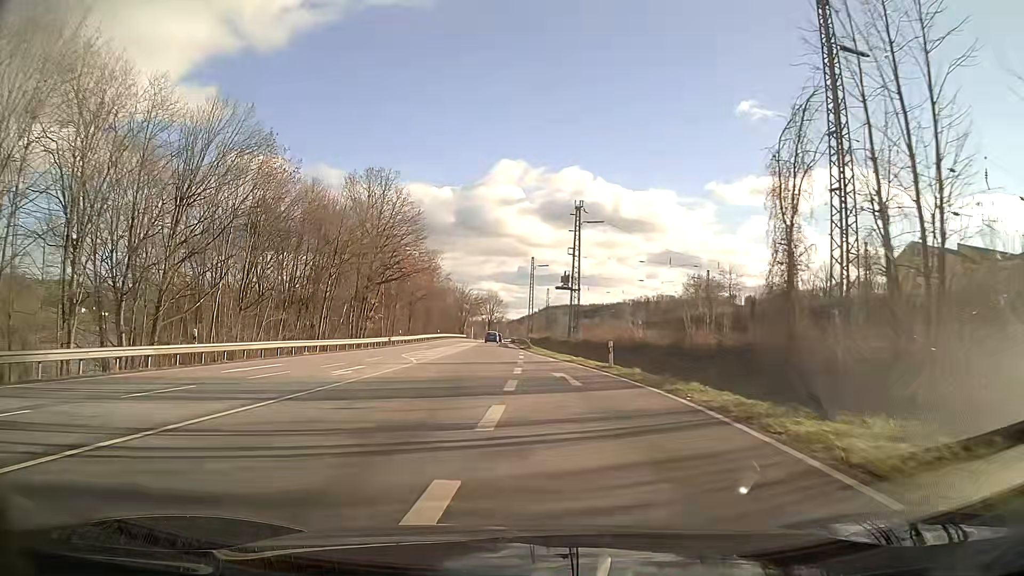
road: primary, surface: asphalt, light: Day
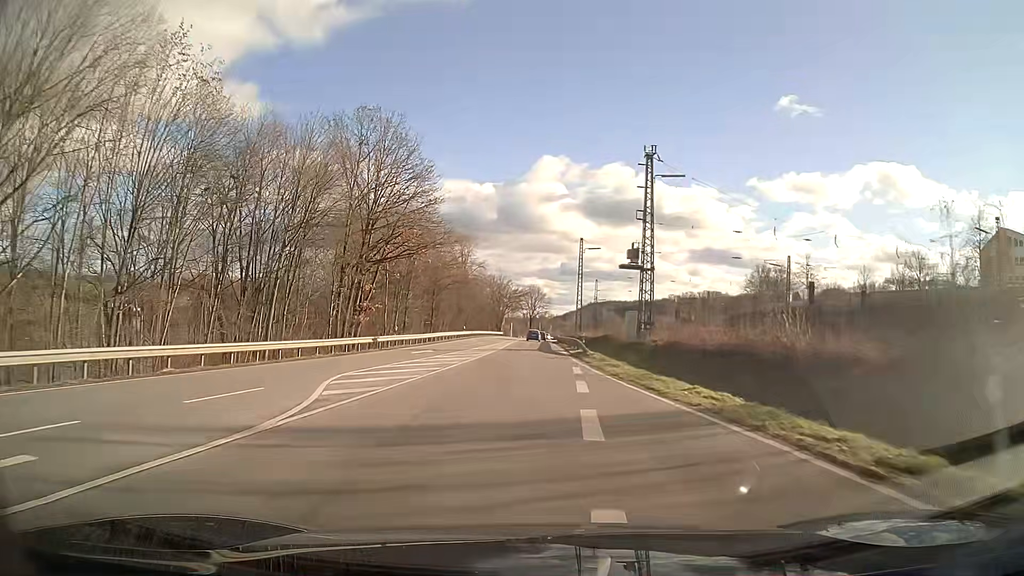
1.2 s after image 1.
(-0.6, +19.4) m; -3°
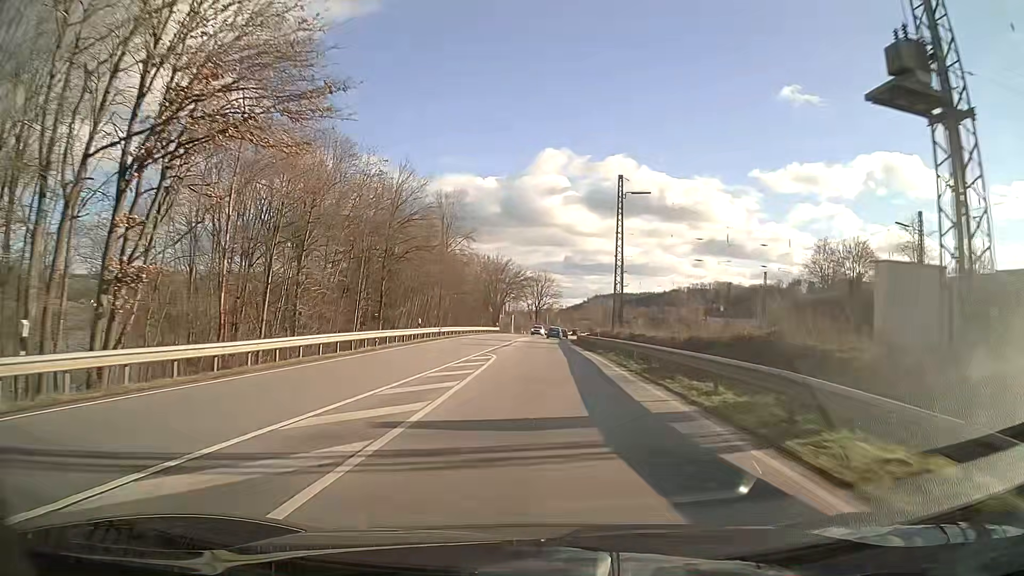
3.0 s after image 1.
(-0.1, +34.5) m; 0°
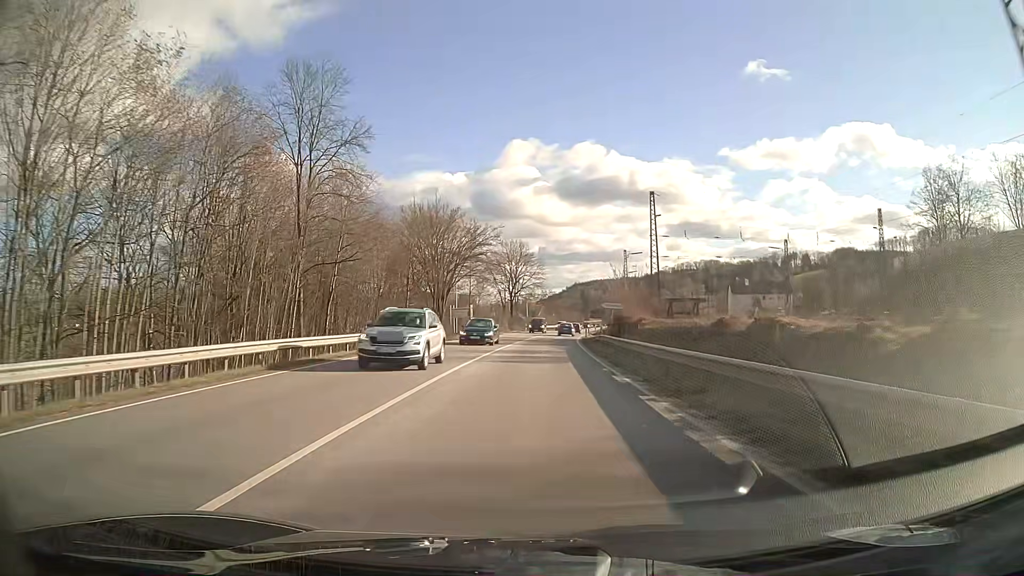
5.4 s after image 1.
(+0.9, +48.7) m; +2°
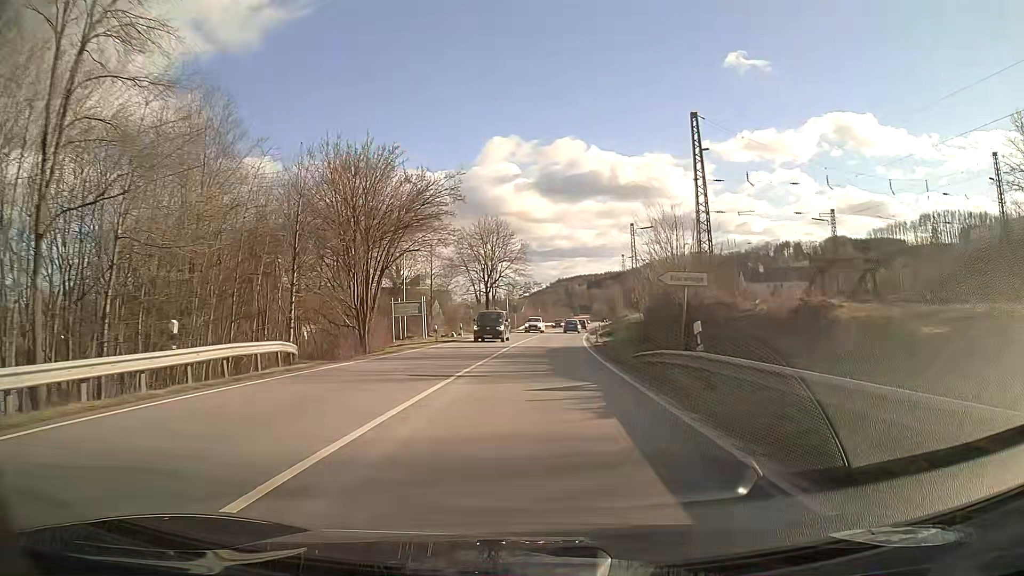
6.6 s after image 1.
(+0.3, +24.2) m; +1°
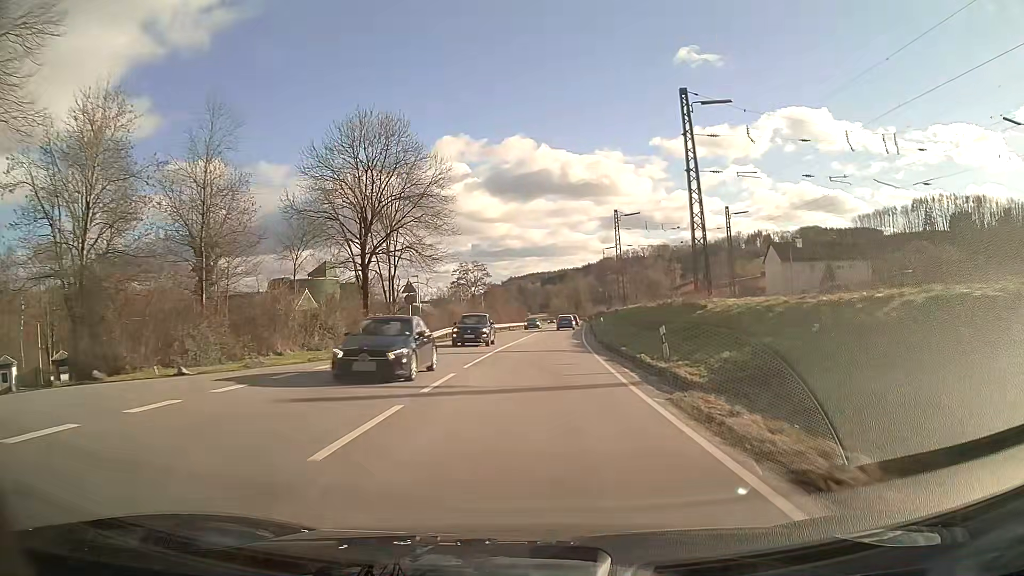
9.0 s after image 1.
(+1.7, +48.1) m; +4°
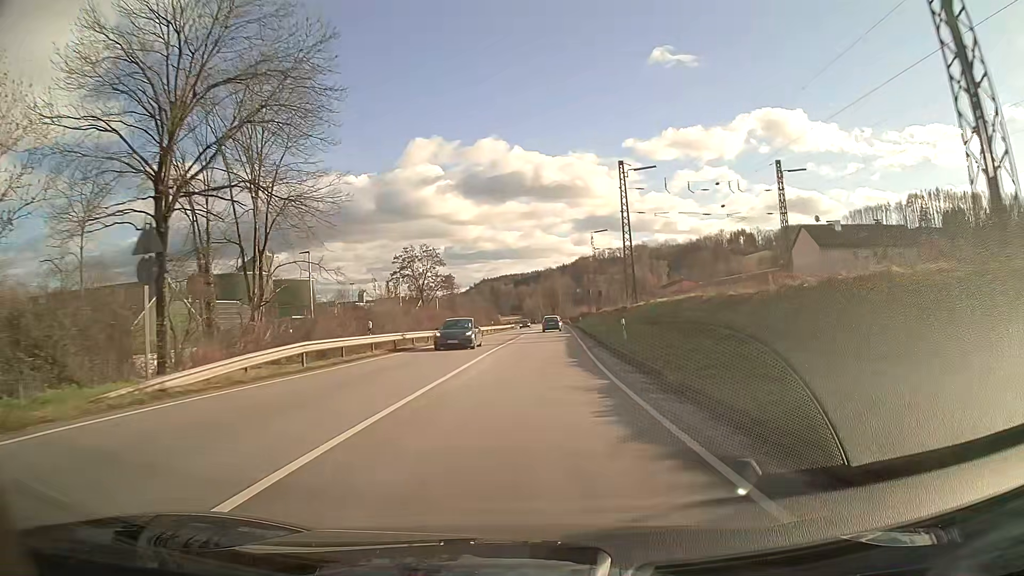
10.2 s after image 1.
(+0.4, +24.0) m; +2°
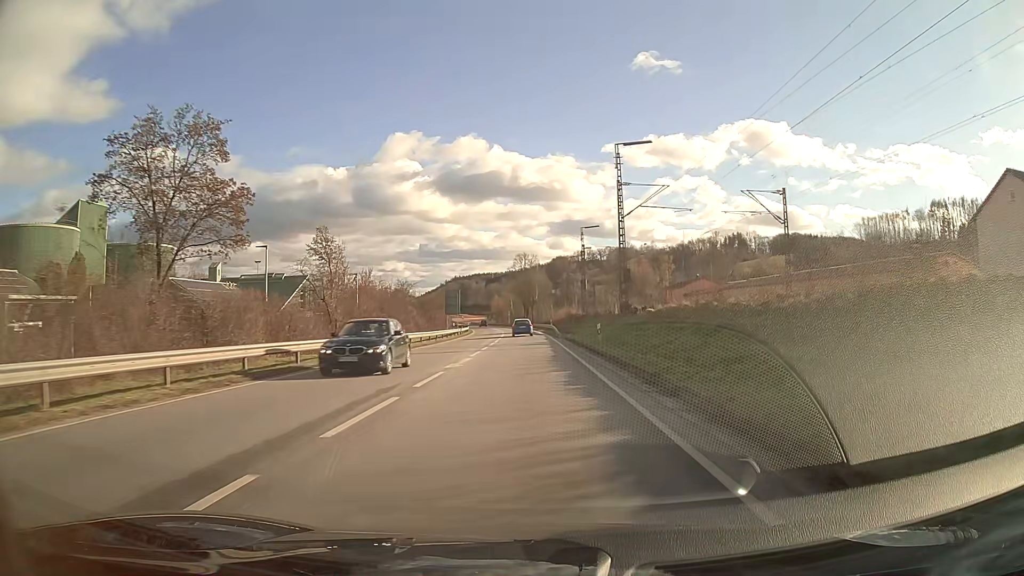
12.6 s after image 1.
(+1.0, +47.6) m; +2°
